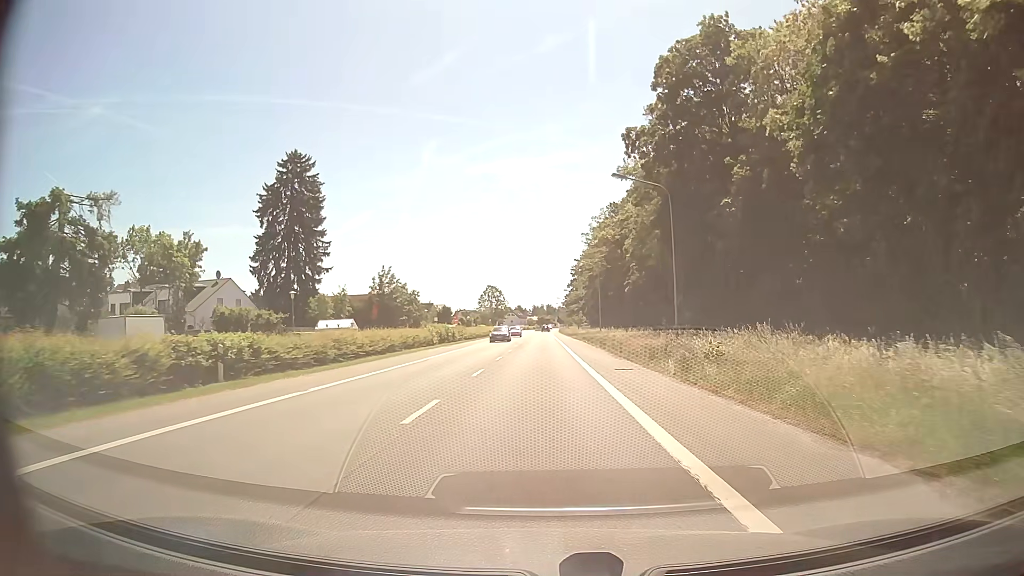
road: primary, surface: asphalt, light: Day
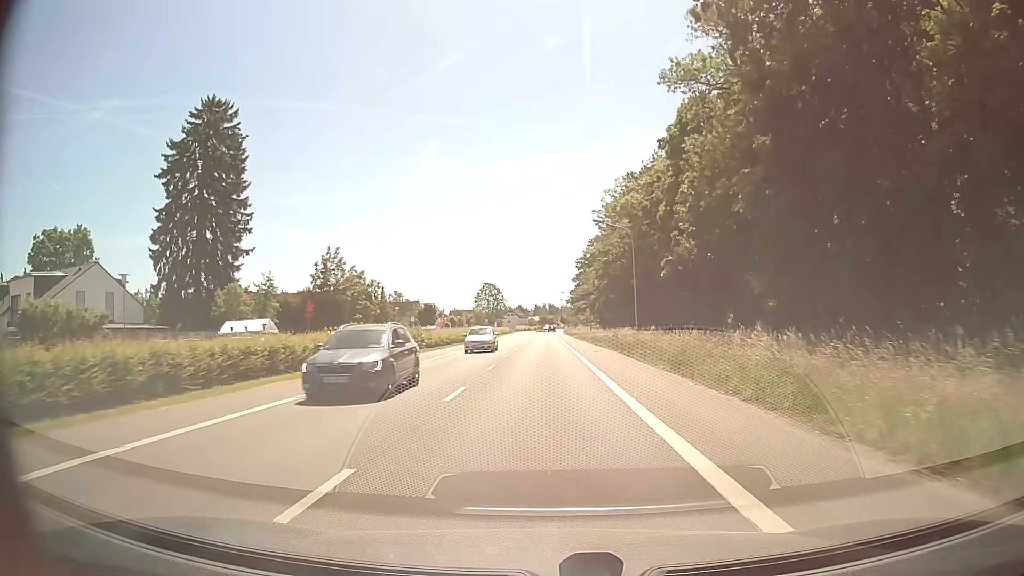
(-0.1, +23.9) m; 0°
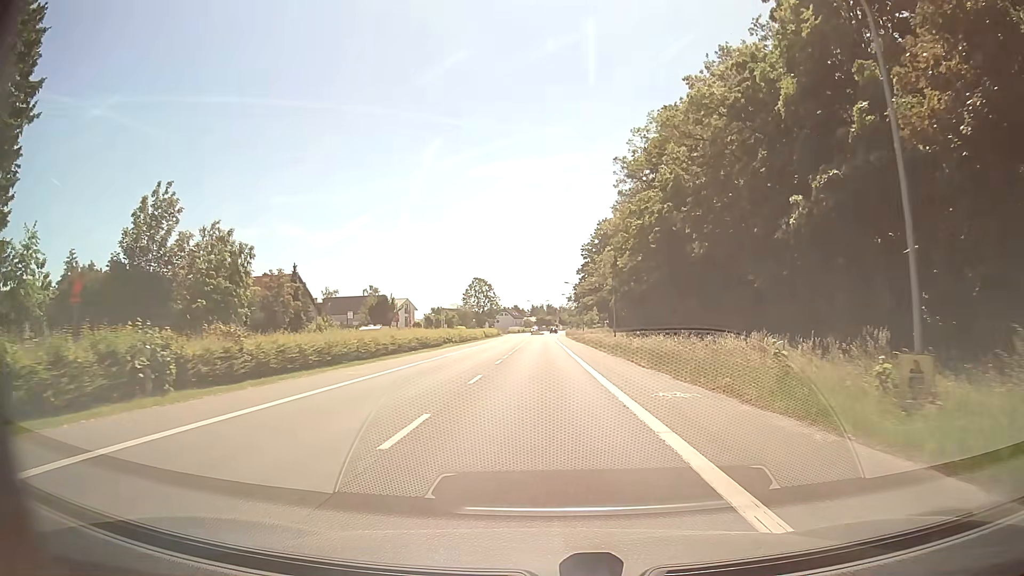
(+0.1, +31.8) m; 0°
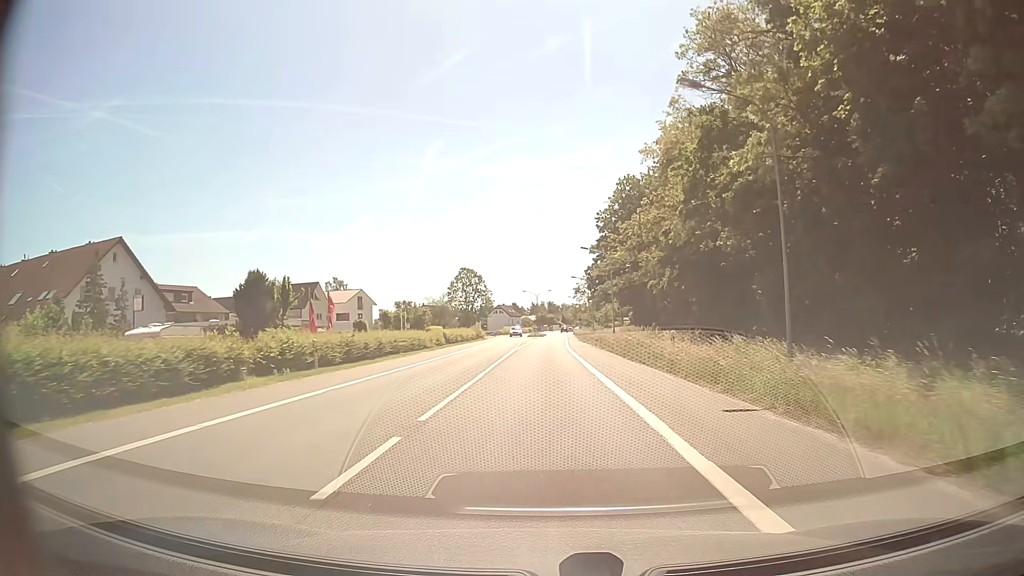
(+0.1, +38.8) m; 0°
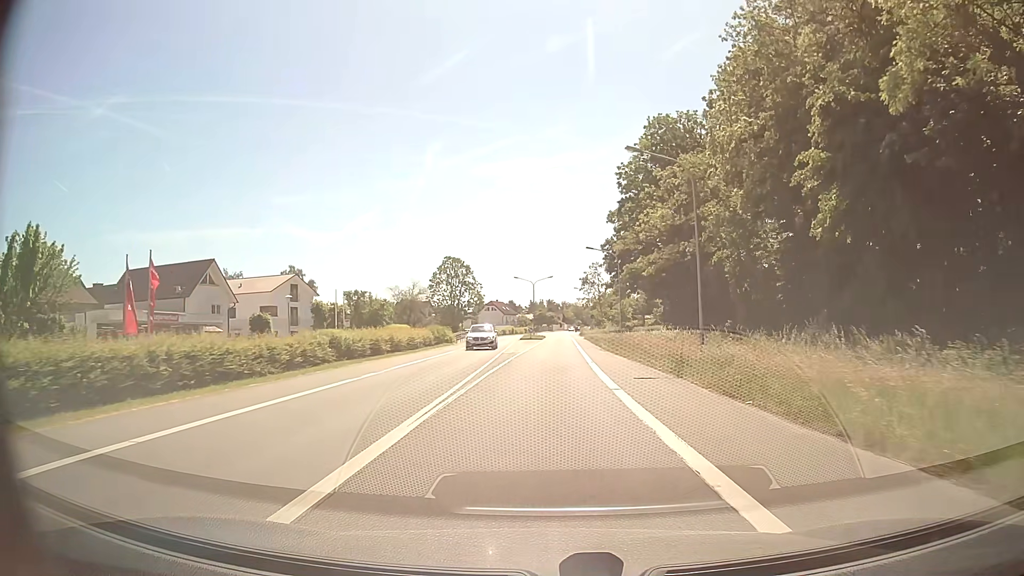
(+0.2, +29.8) m; 0°
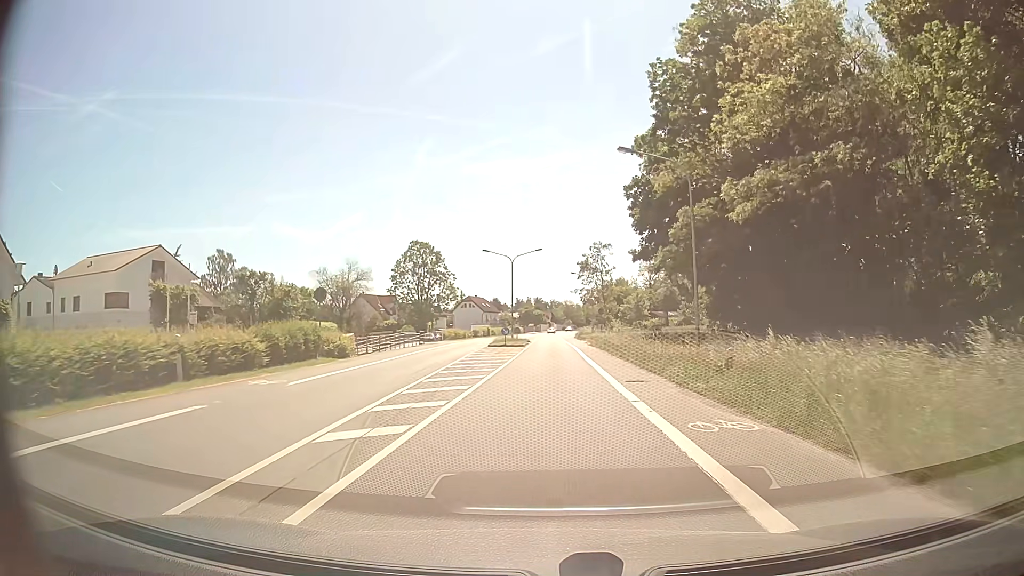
(+0.3, +29.2) m; +1°
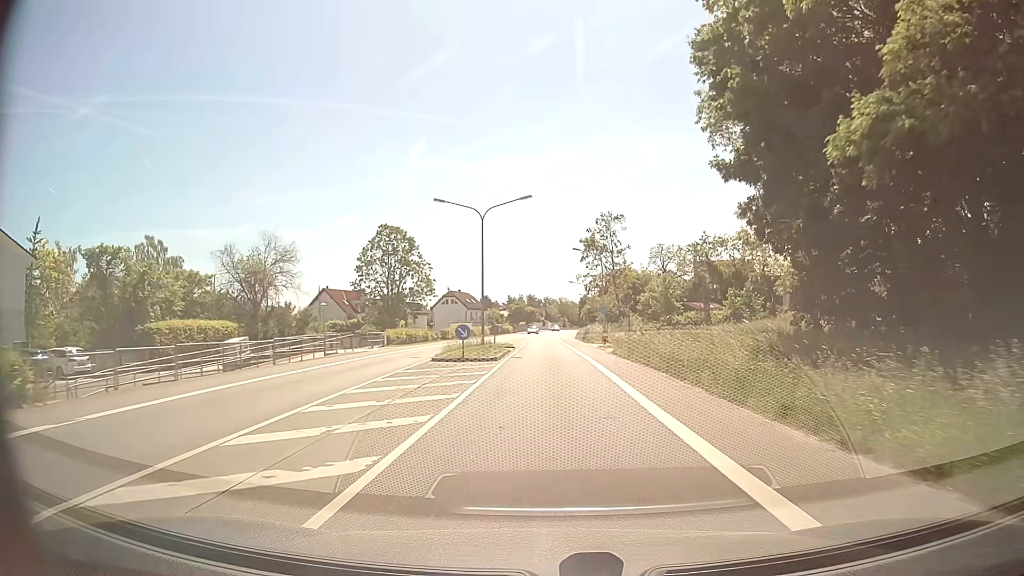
(+0.1, +21.8) m; +1°
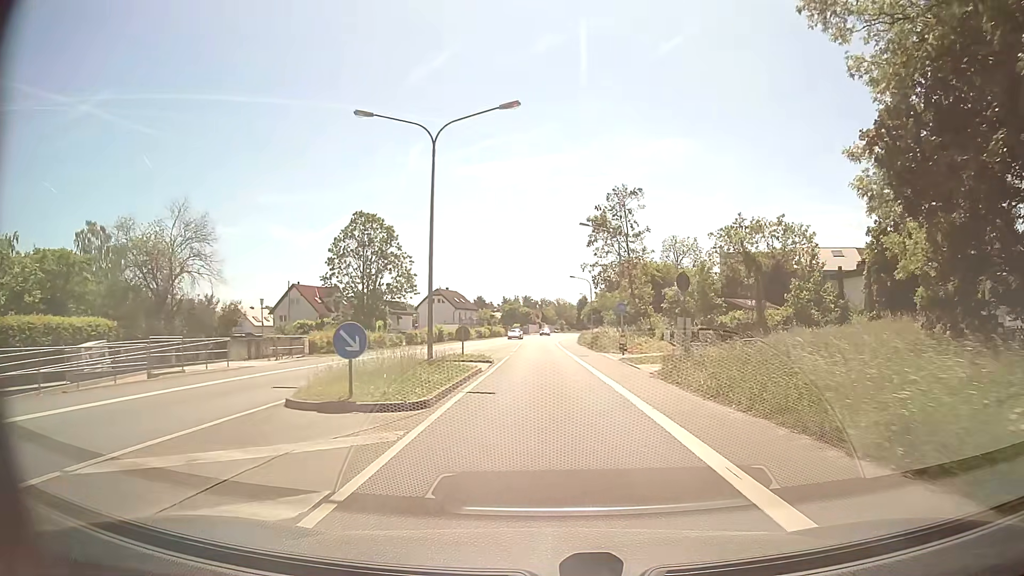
(0.0, +14.5) m; 0°
(0, +10) (0, +20) (0, +30) (0, +40) (0, +50) (0, +60) (0, +70) (+1, +80) (+1, +90) (+2, +100) m
